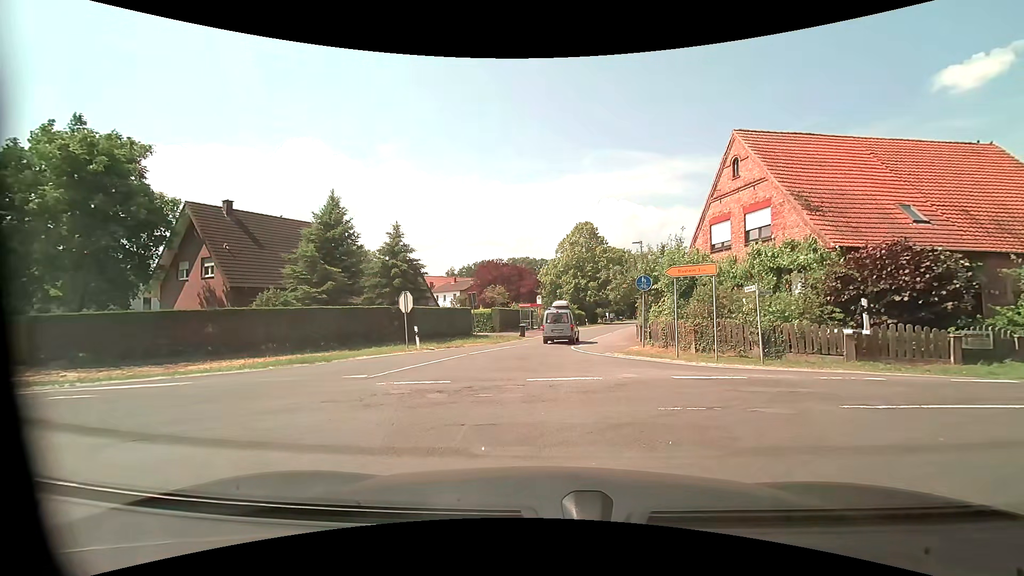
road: tertiary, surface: asphalt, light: Day
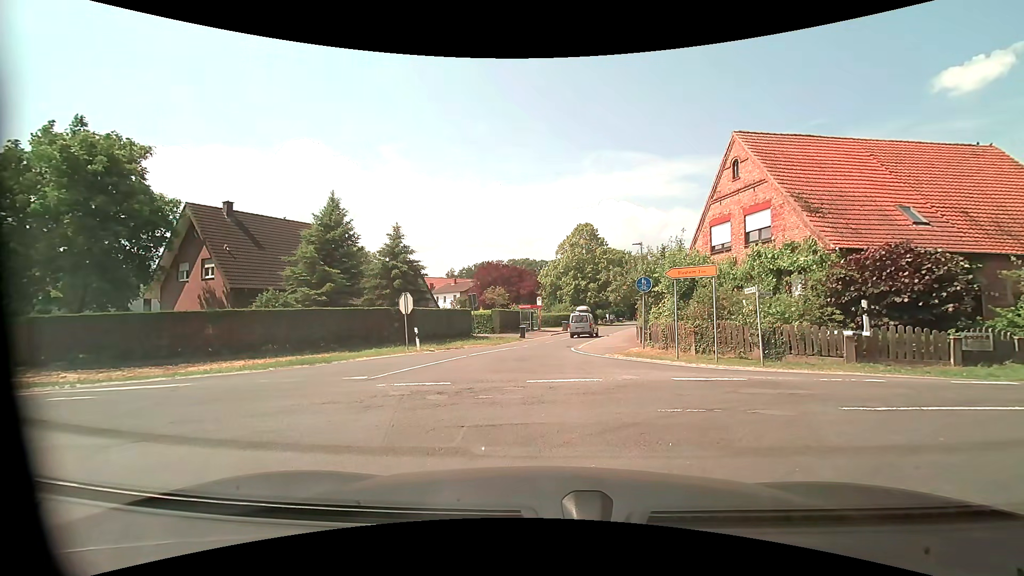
(0.0, +0.1) m; 0°
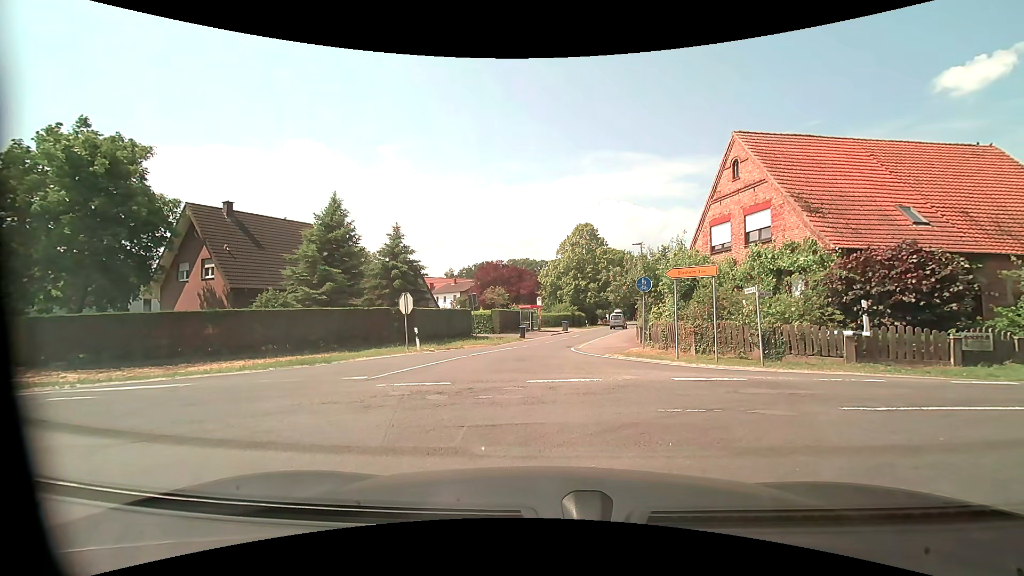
(0.0, 0.0) m; 0°
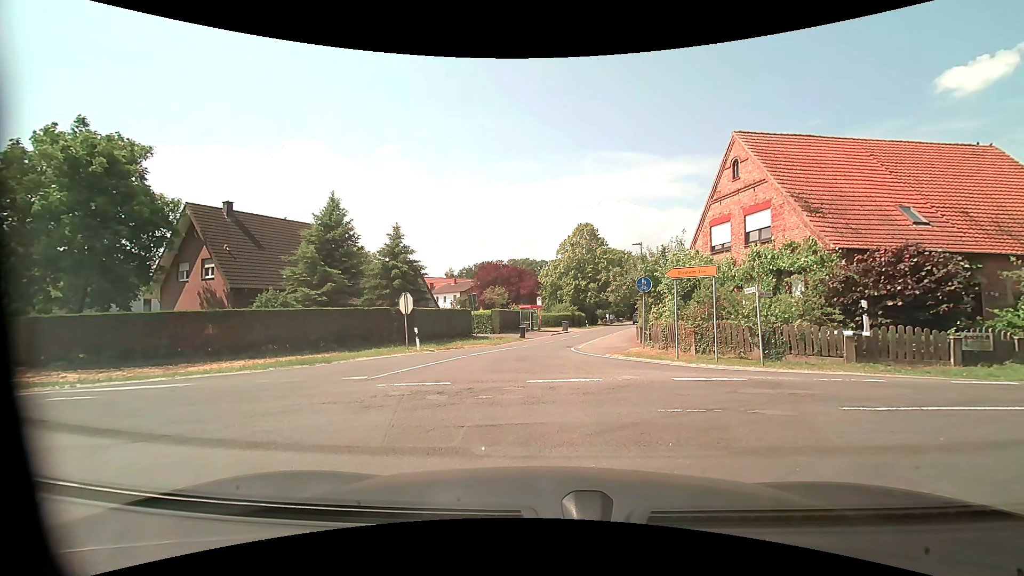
(0.0, 0.0) m; 0°
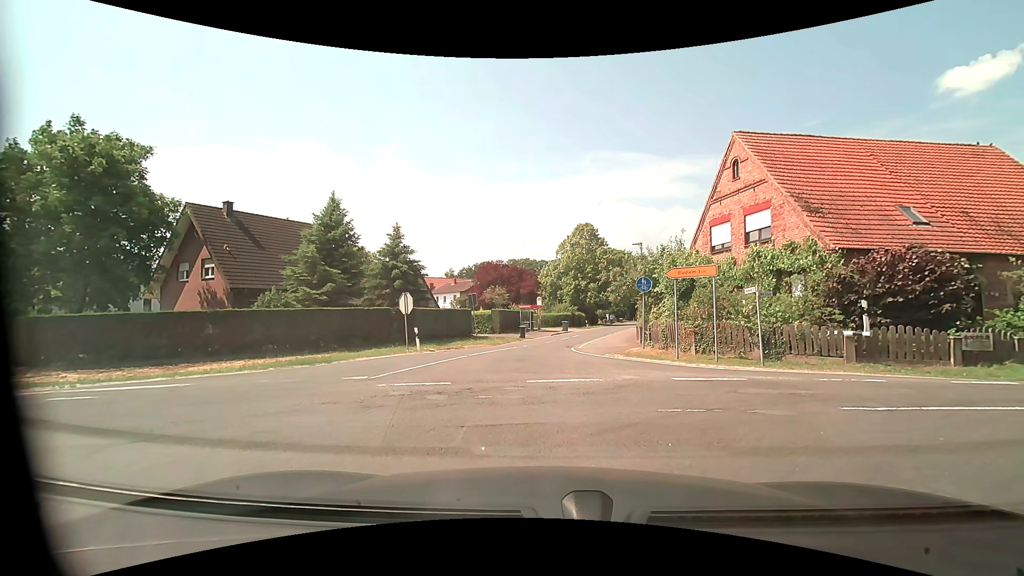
(0.0, 0.0) m; 0°
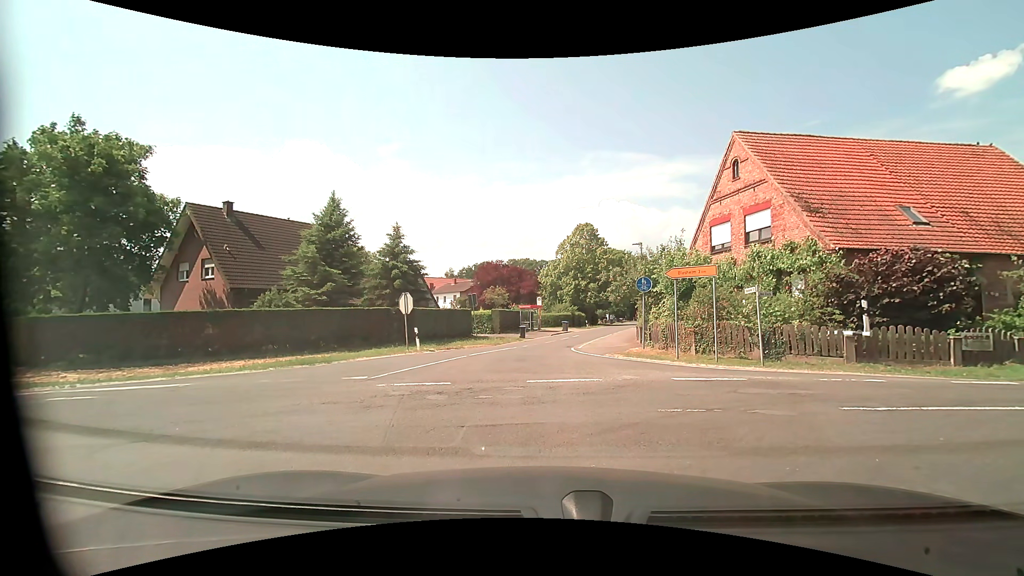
(0.0, 0.0) m; 0°
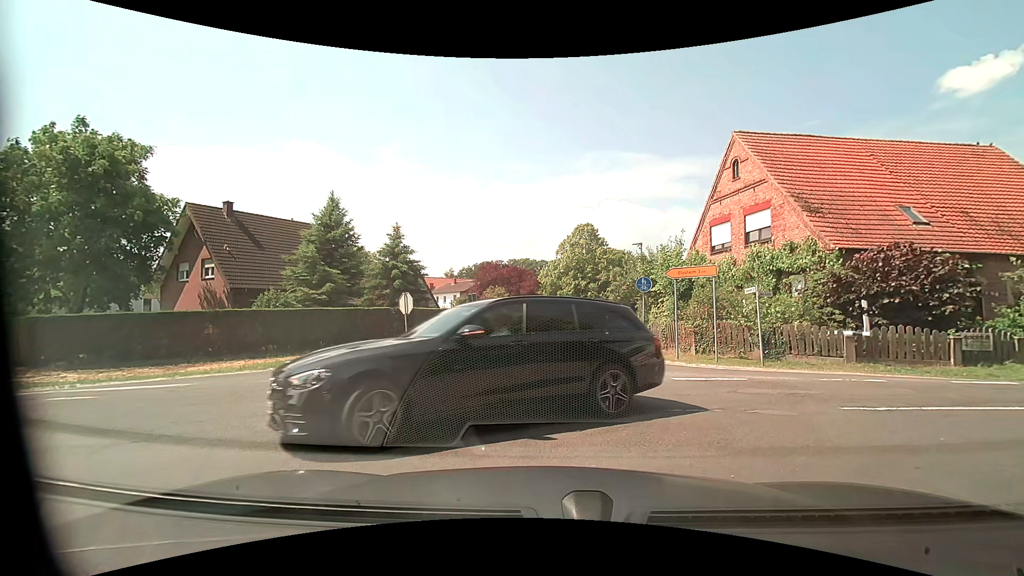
(0.0, 0.0) m; 0°
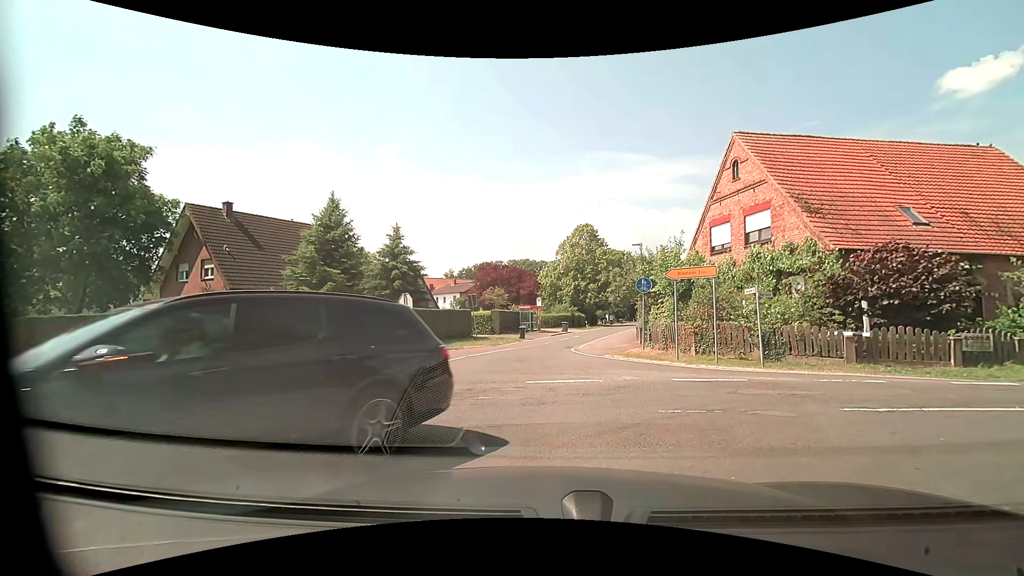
(0.0, 0.0) m; 0°
(0, +10) (0, +20) (+1, +30) (+3, +40) (+5, +49) (+7, +59) (+10, +69) (+12, +79) (+14, +88) (+17, +98) m
